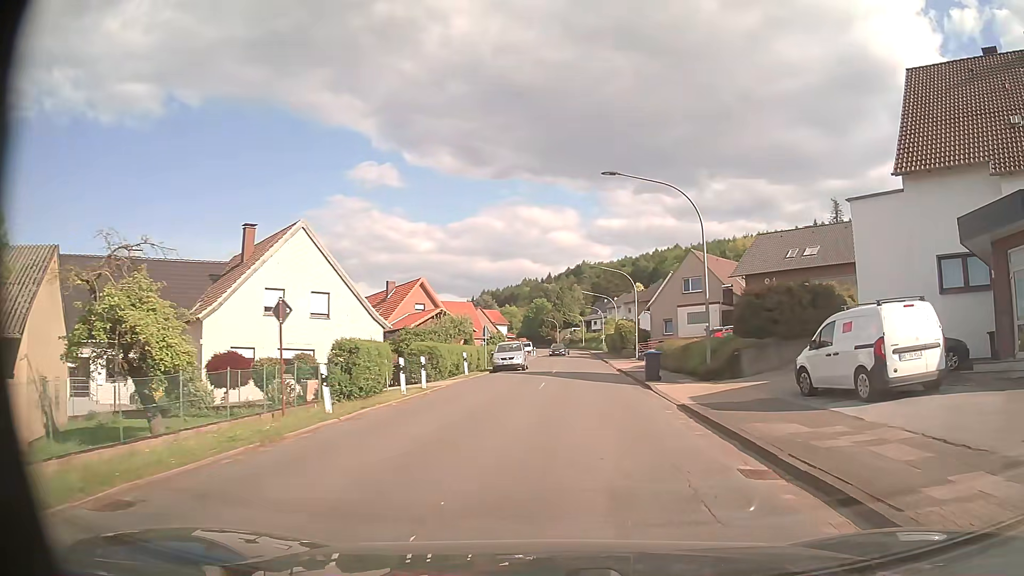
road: secondary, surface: asphalt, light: Day
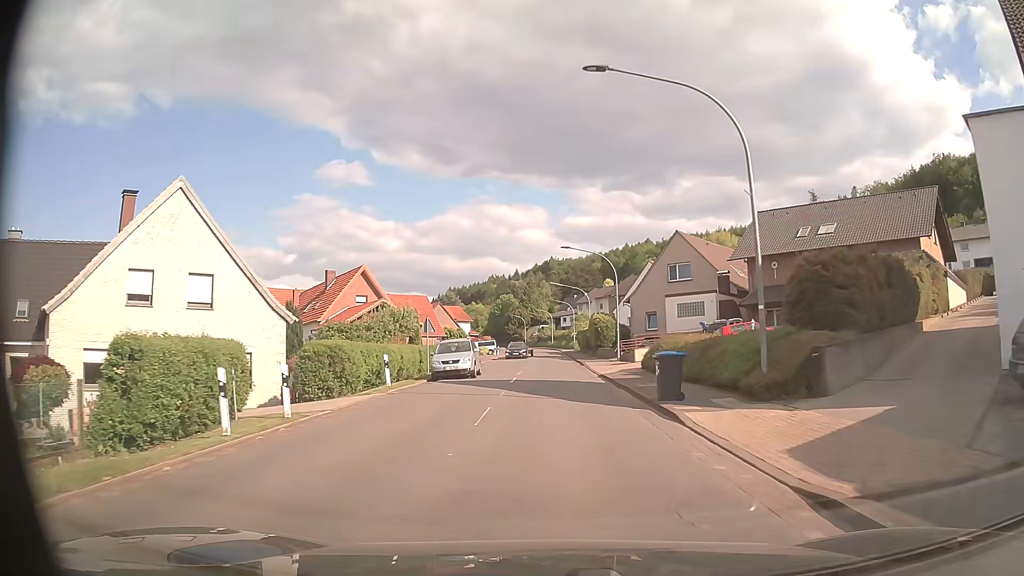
(+0.4, +10.0) m; +3°
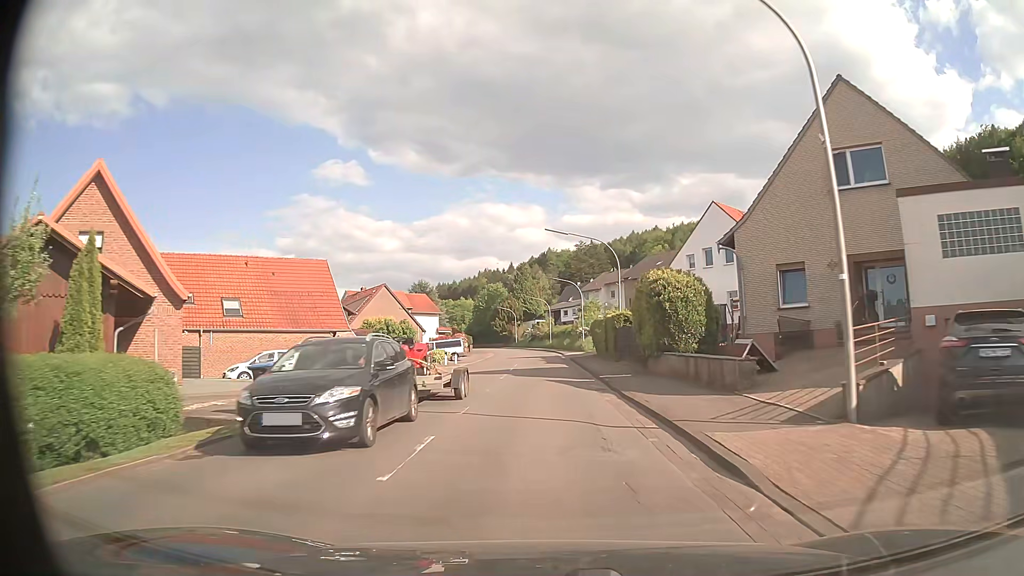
(+0.4, +35.5) m; 0°
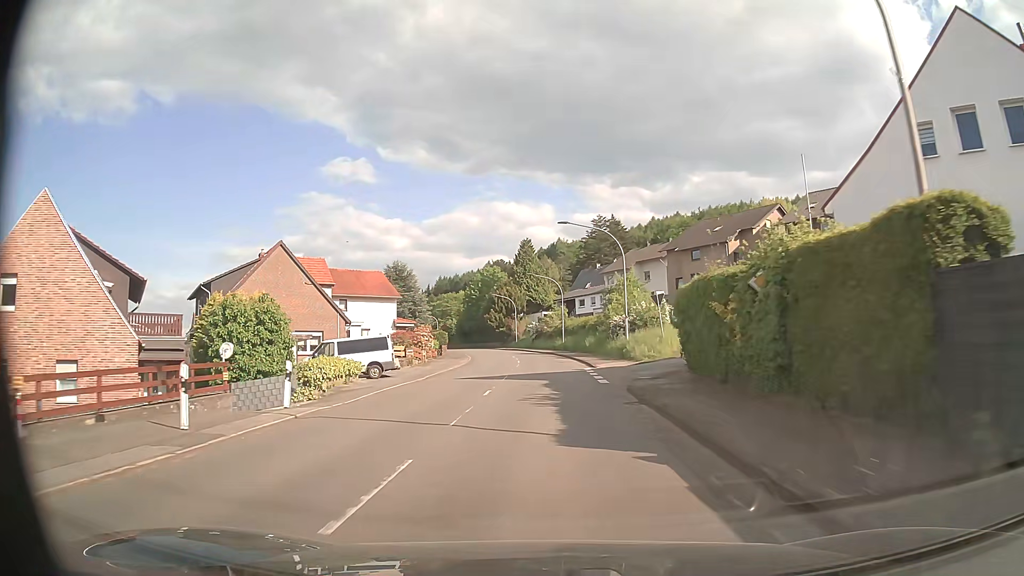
(-0.2, +32.2) m; -1°
